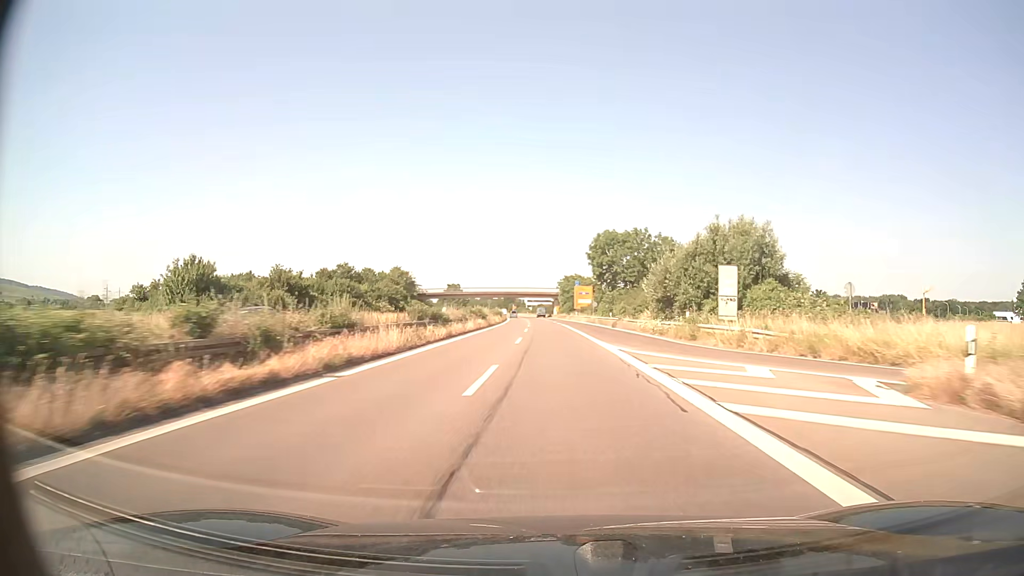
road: trunk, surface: asphalt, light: Day
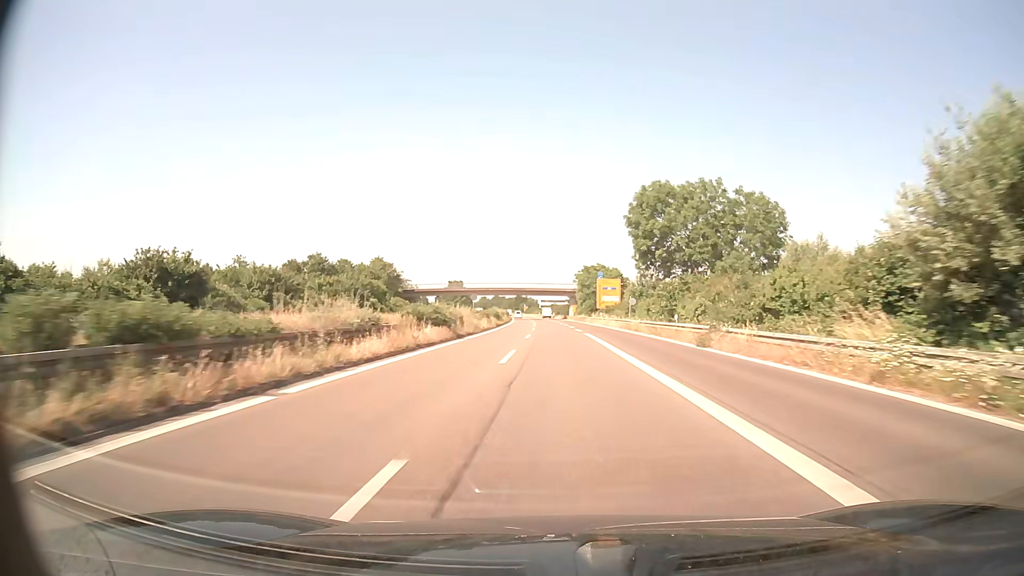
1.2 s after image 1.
(-0.3, +29.0) m; -1°
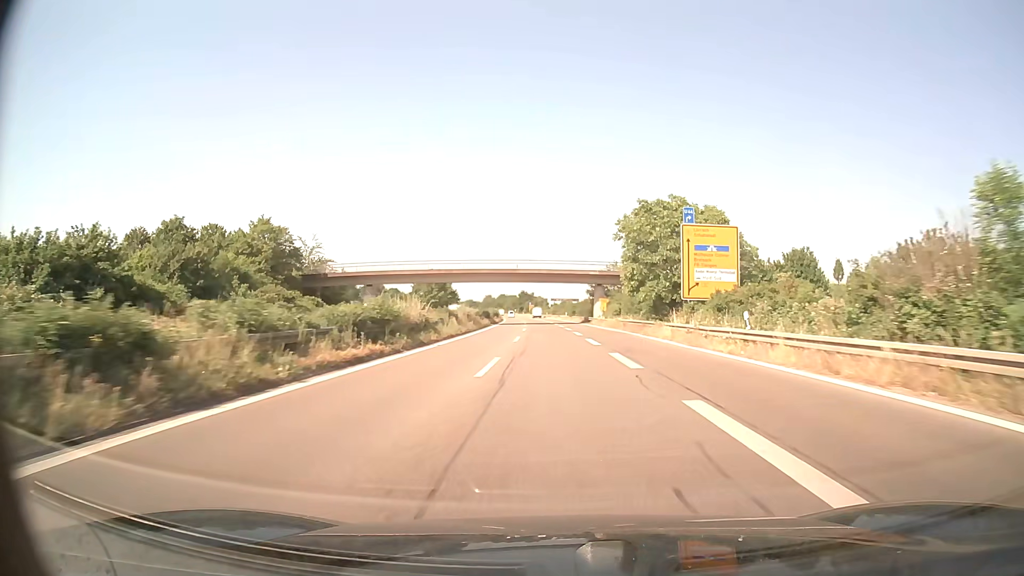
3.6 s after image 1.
(-0.4, +57.8) m; -1°
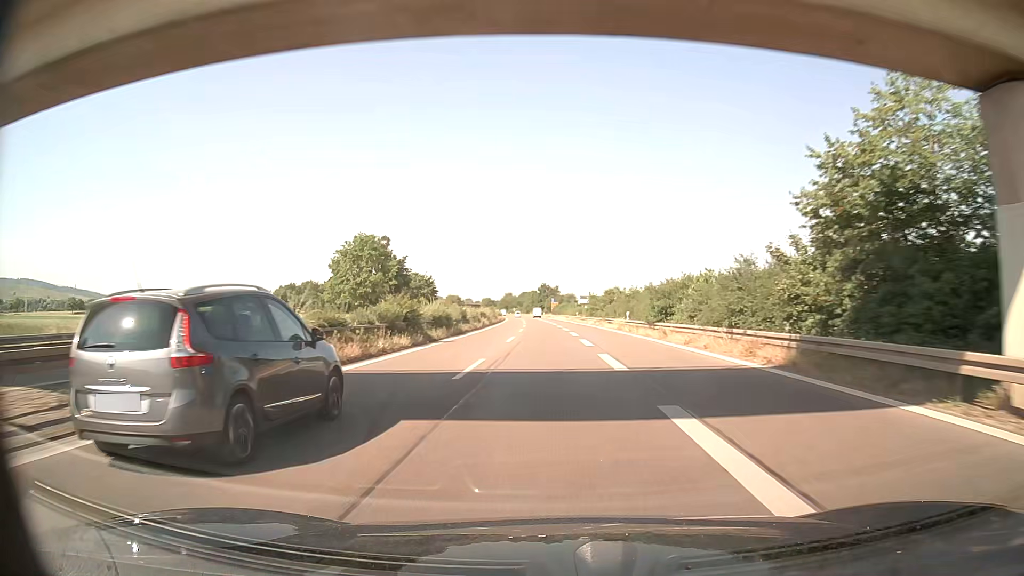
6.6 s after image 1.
(-1.3, +72.3) m; -2°
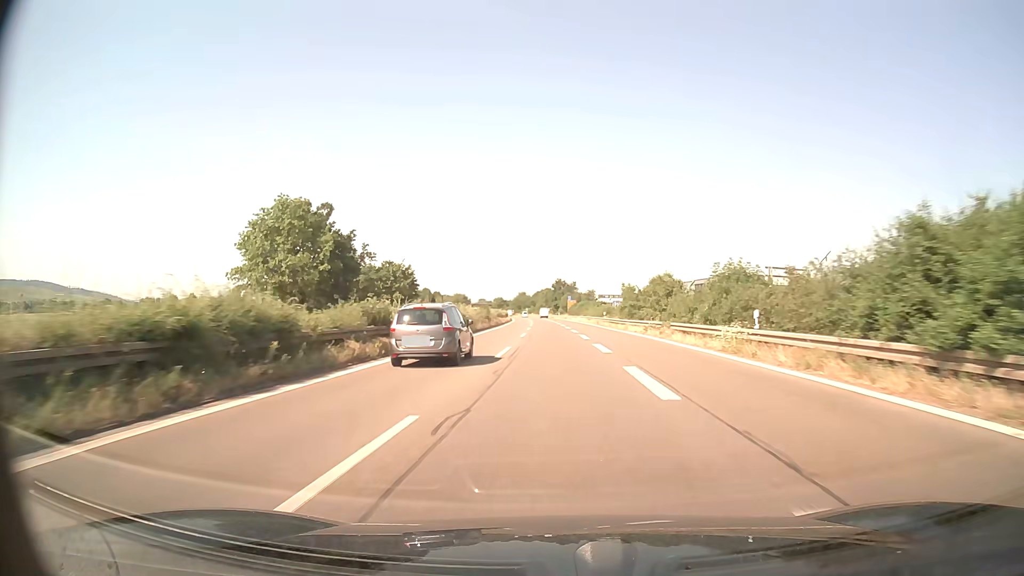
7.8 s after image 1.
(-0.3, +29.2) m; -1°
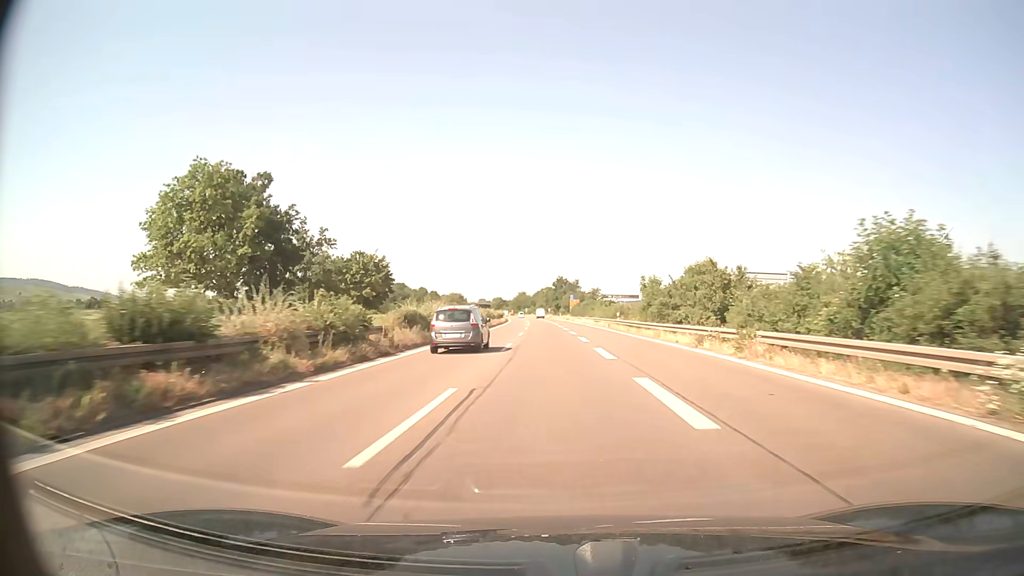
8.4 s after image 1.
(0.0, +14.7) m; 0°
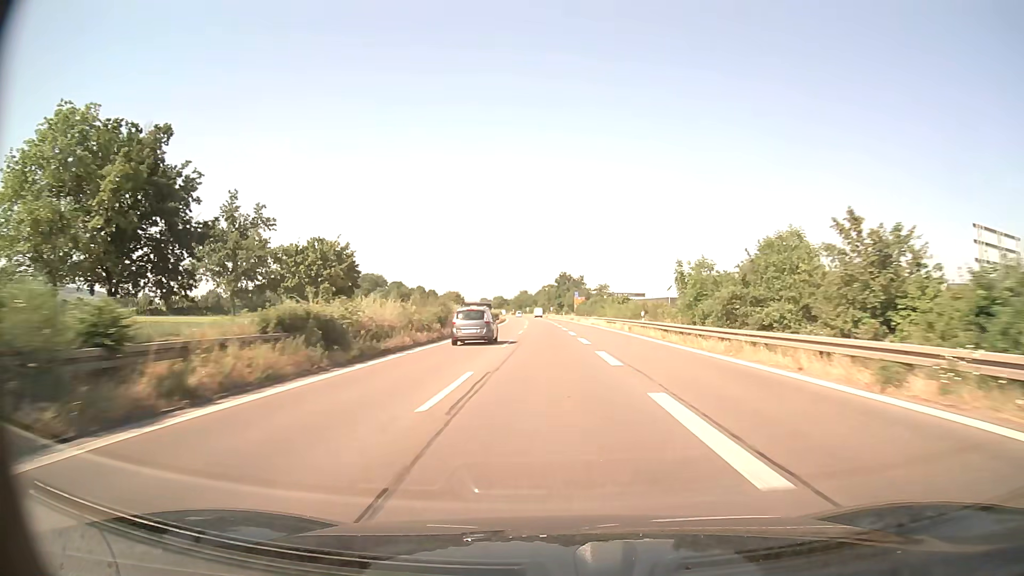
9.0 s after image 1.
(0.0, +14.7) m; 0°
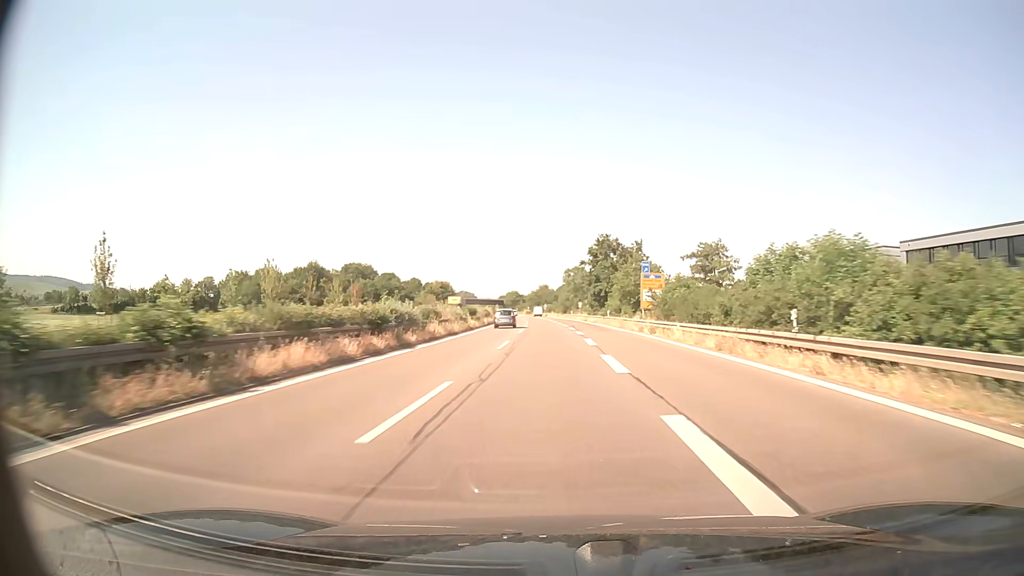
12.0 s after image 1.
(-1.3, +74.4) m; -2°
(0, +10) (0, +20) (0, +30) (0, +40) (-1, +50) (-1, +60) (-1, +70) (-2, +80) (-2, +90) (-3, +100) m
